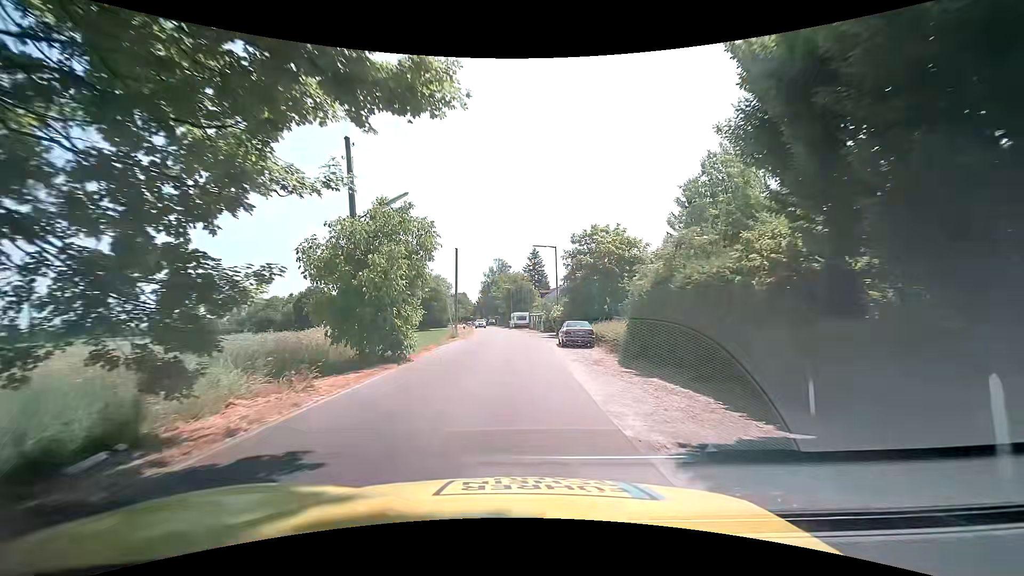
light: Day
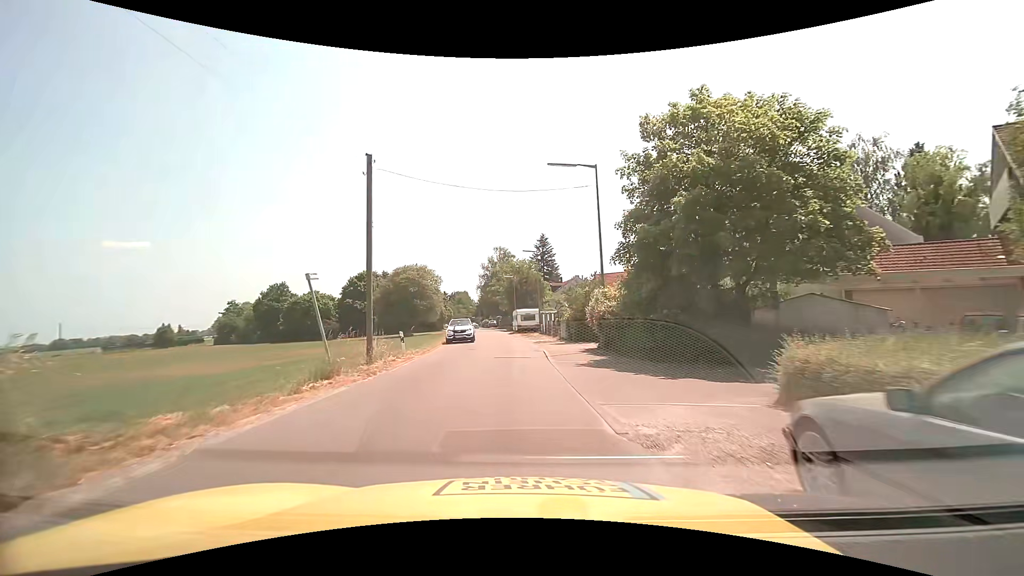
(-0.4, +24.9) m; -1°
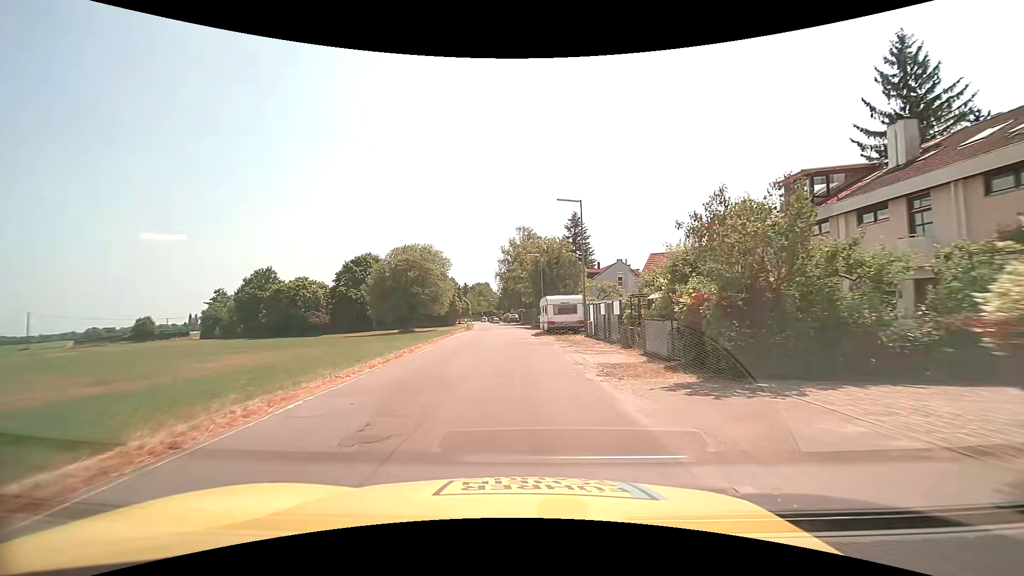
(-0.7, +19.9) m; -3°
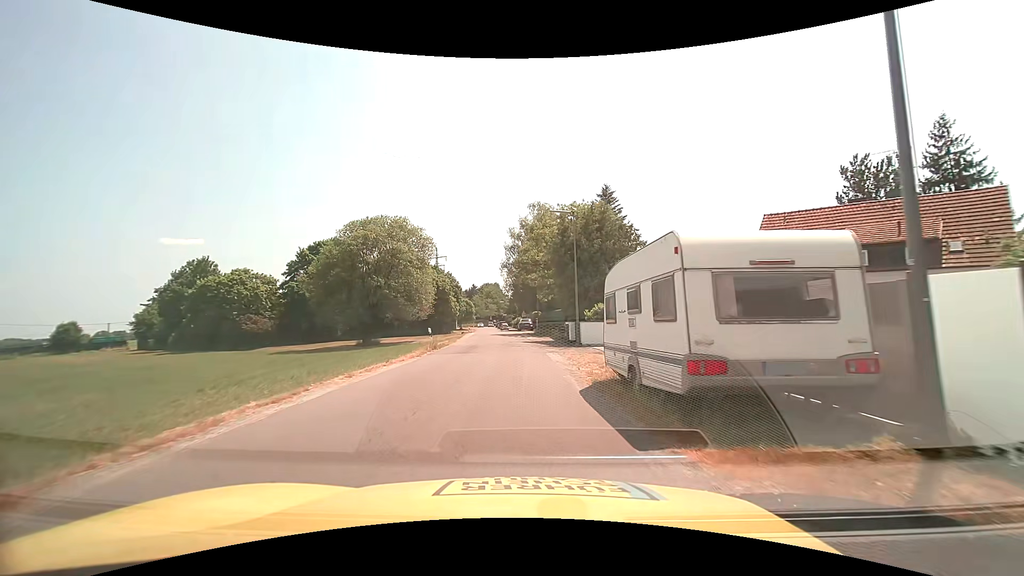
(-0.5, +25.2) m; -2°
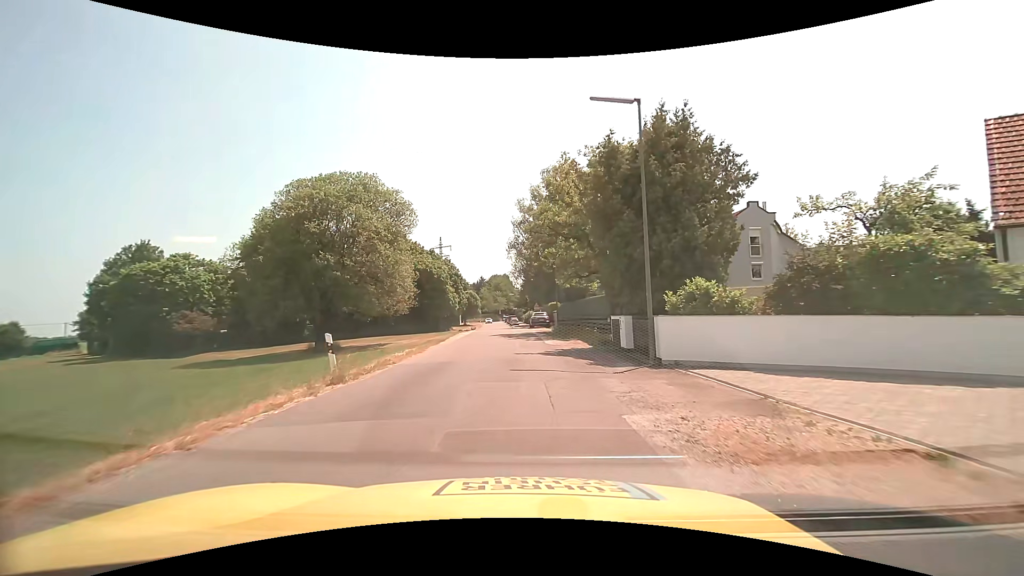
(-0.1, +15.2) m; -1°
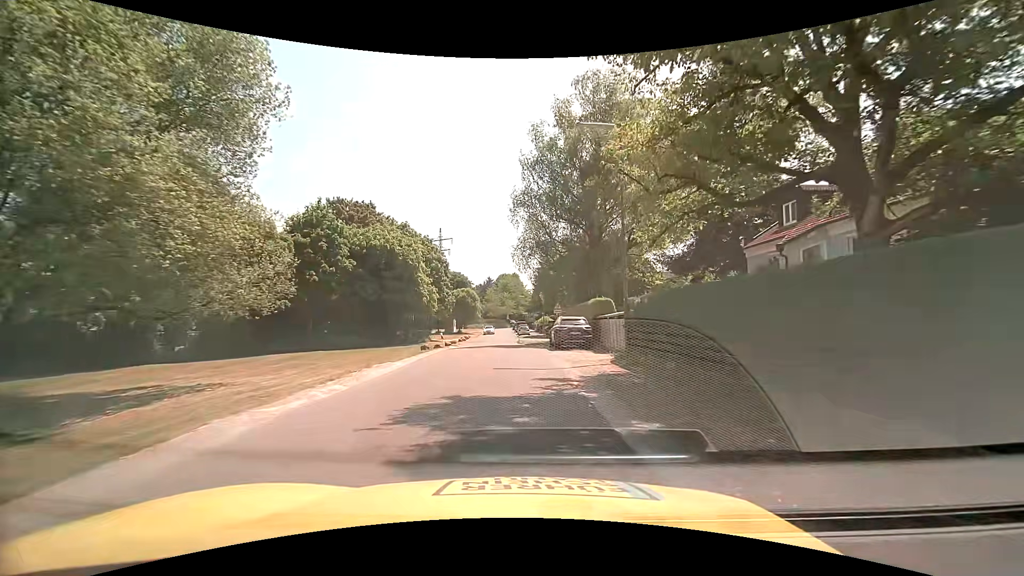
(-0.2, +25.6) m; -2°
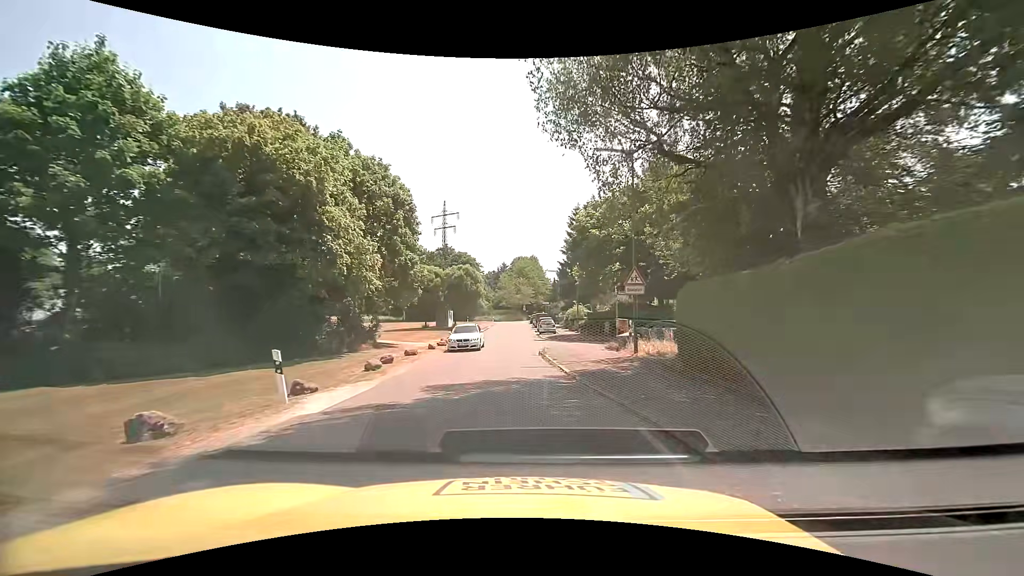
(-0.5, +25.0) m; -2°
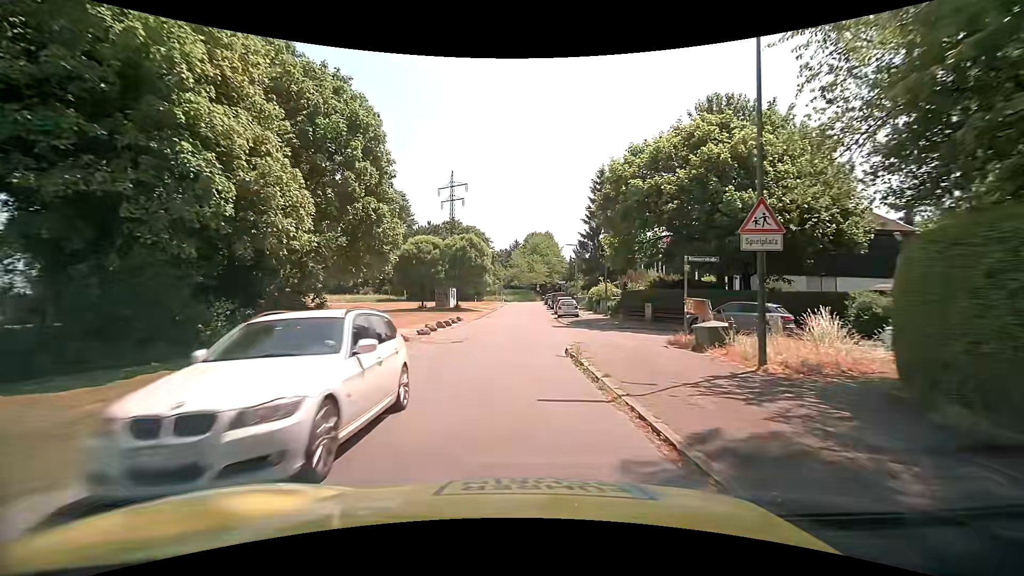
(-0.1, +9.3) m; -1°
